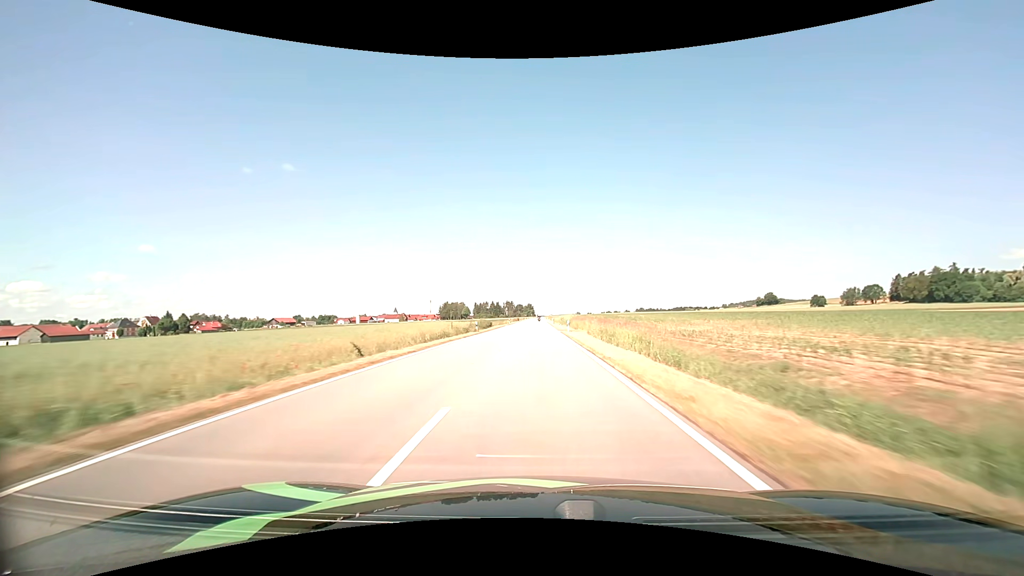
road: tertiary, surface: asphalt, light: Day
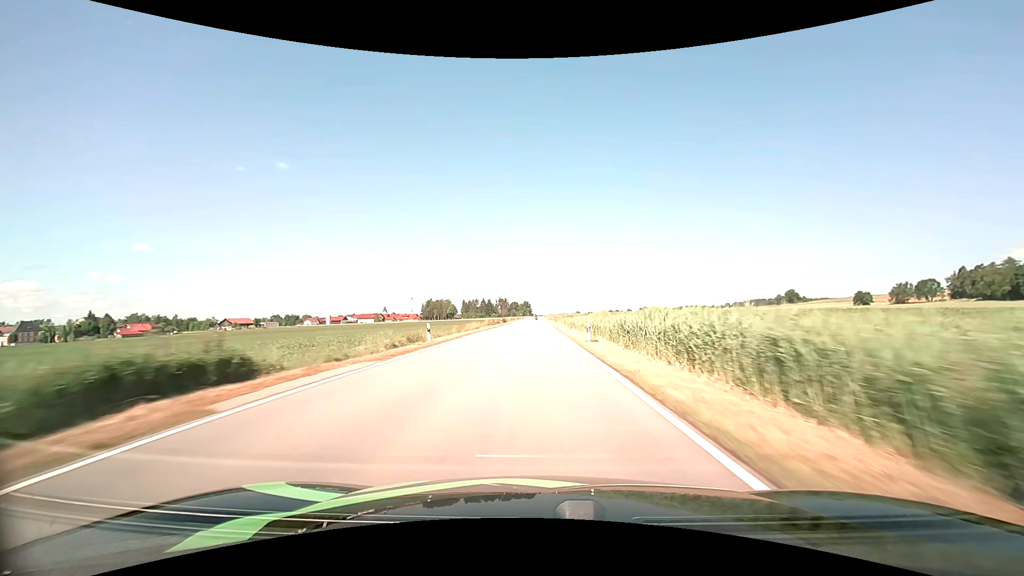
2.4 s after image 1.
(0.0, +65.7) m; 0°
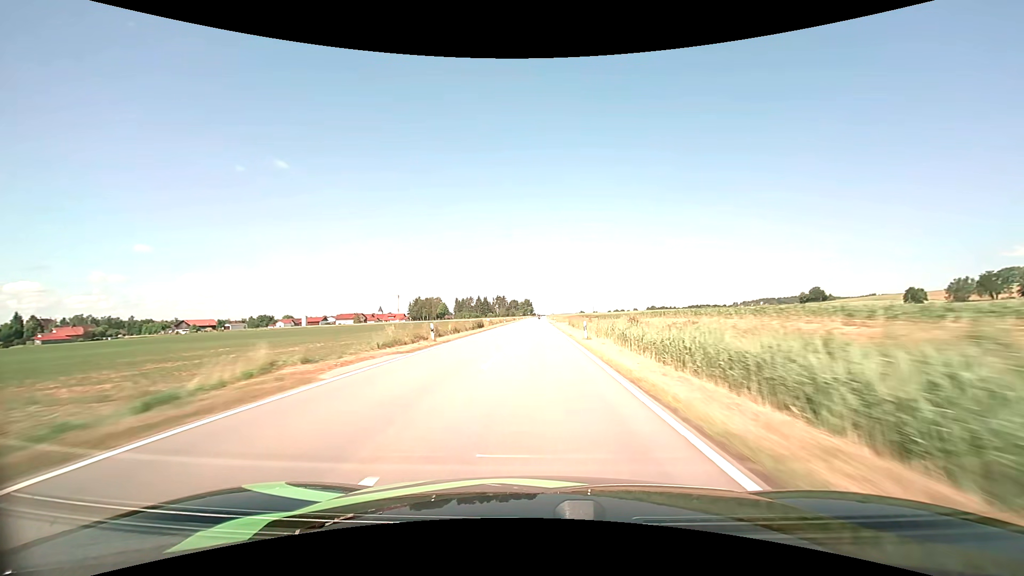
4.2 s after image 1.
(0.0, +49.5) m; 0°
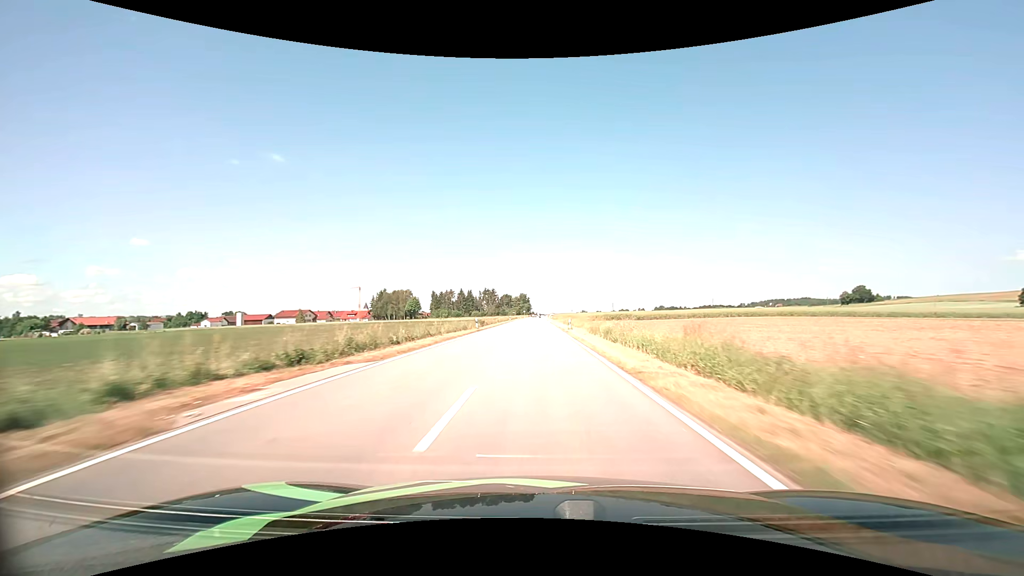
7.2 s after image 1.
(-0.2, +82.0) m; 0°
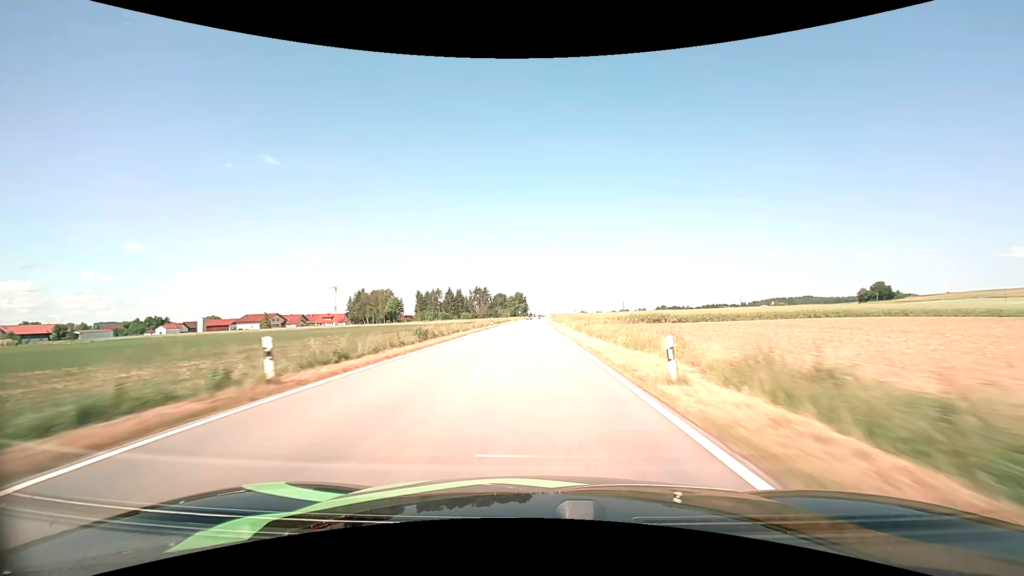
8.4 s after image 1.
(+0.1, +32.3) m; 0°
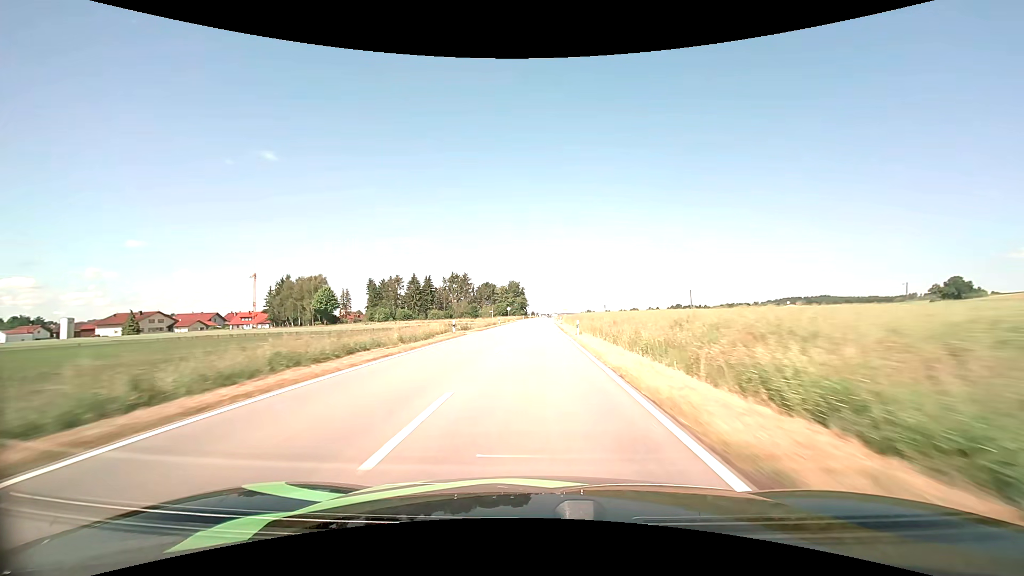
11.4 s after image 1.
(-0.2, +80.0) m; 0°
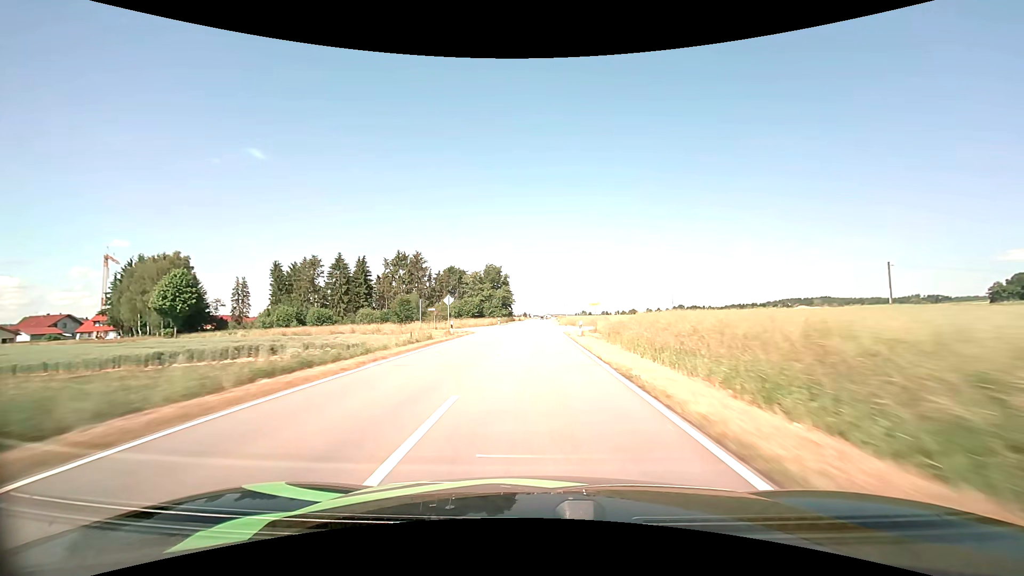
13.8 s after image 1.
(+0.2, +62.6) m; +1°
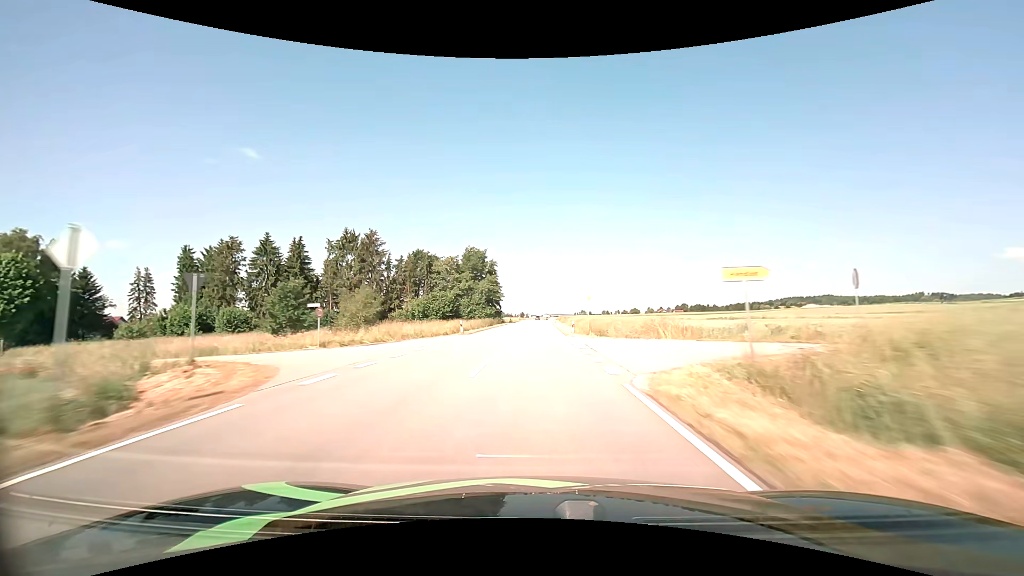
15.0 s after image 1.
(+0.2, +30.9) m; 0°
(0, +10) (0, +20) (0, +30) (0, +40) (0, +50) (0, +60) (0, +70) (0, +80) (+1, +90) (+1, +100) m
